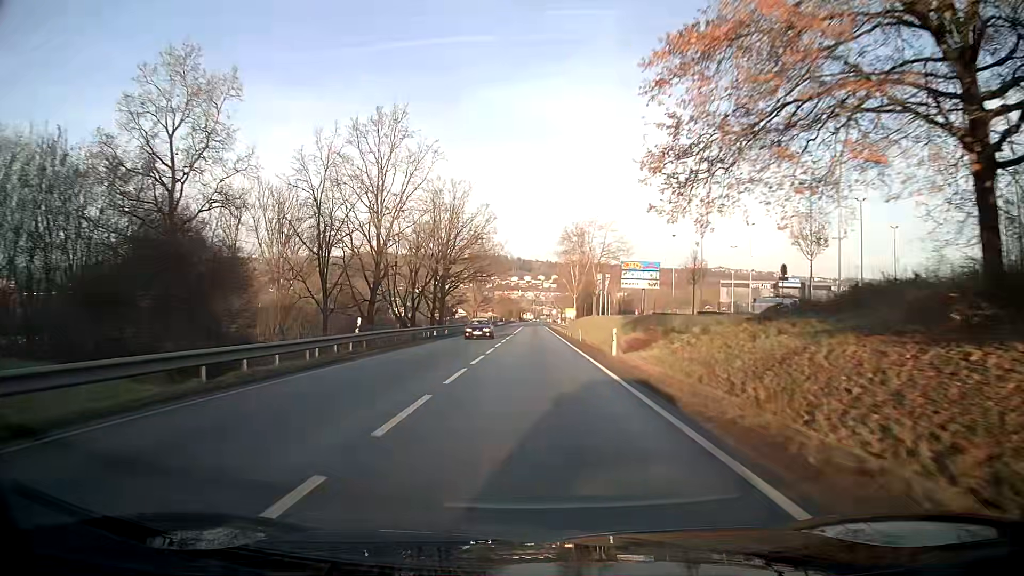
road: primary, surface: asphalt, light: Day
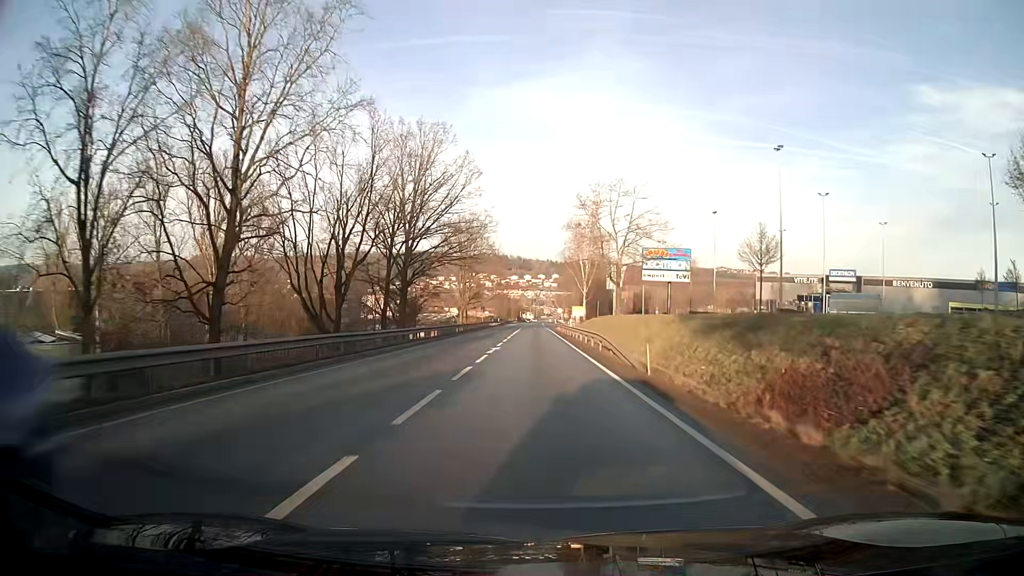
(0.0, +23.1) m; 0°
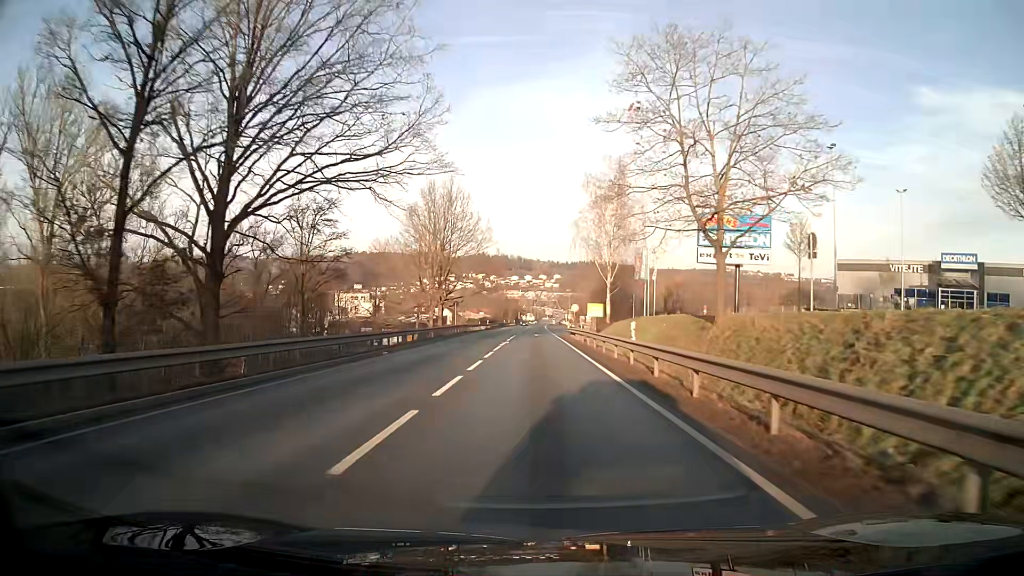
(0.0, +32.7) m; 0°
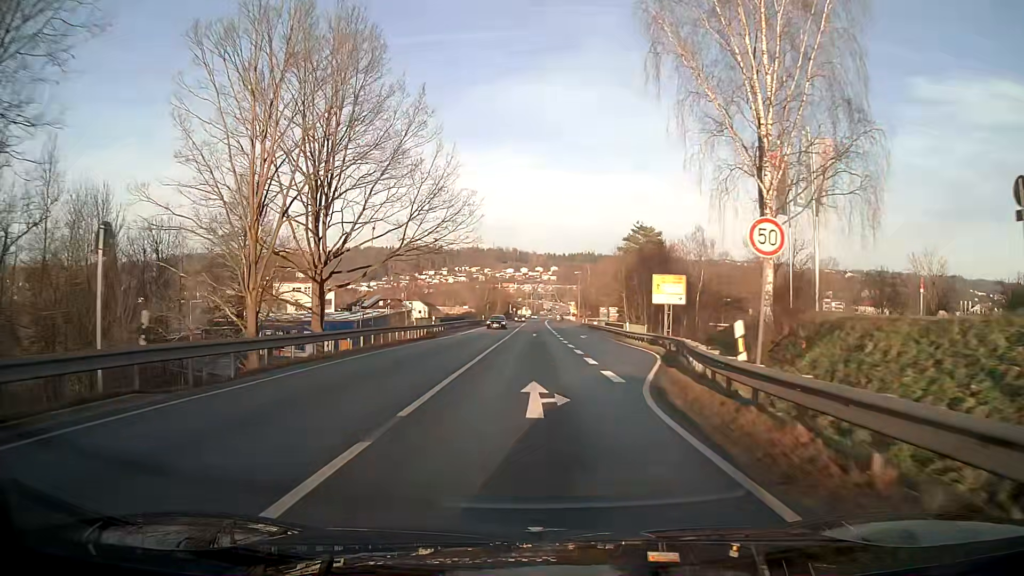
(0.0, +50.4) m; 0°
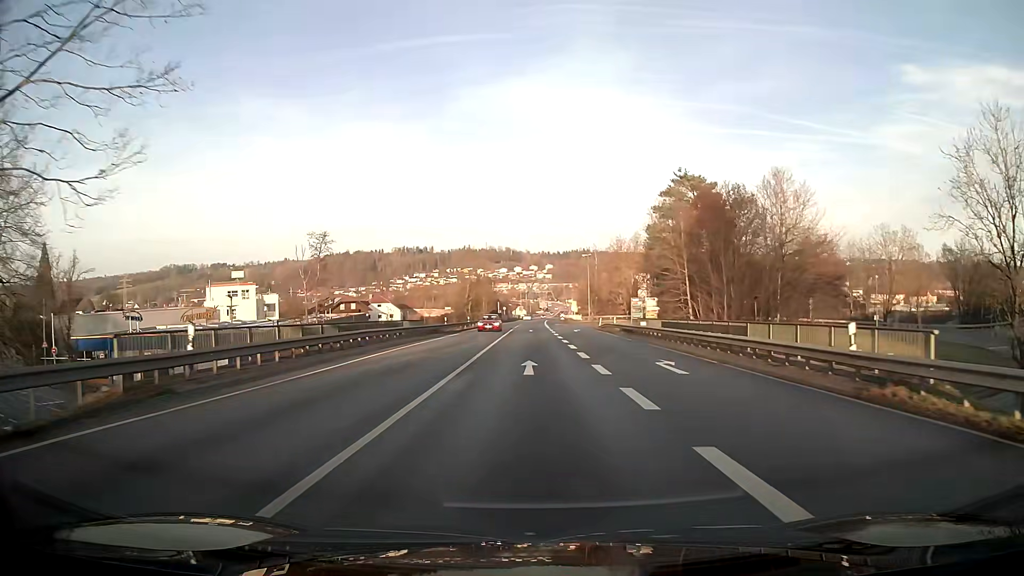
(+0.1, +34.1) m; 0°
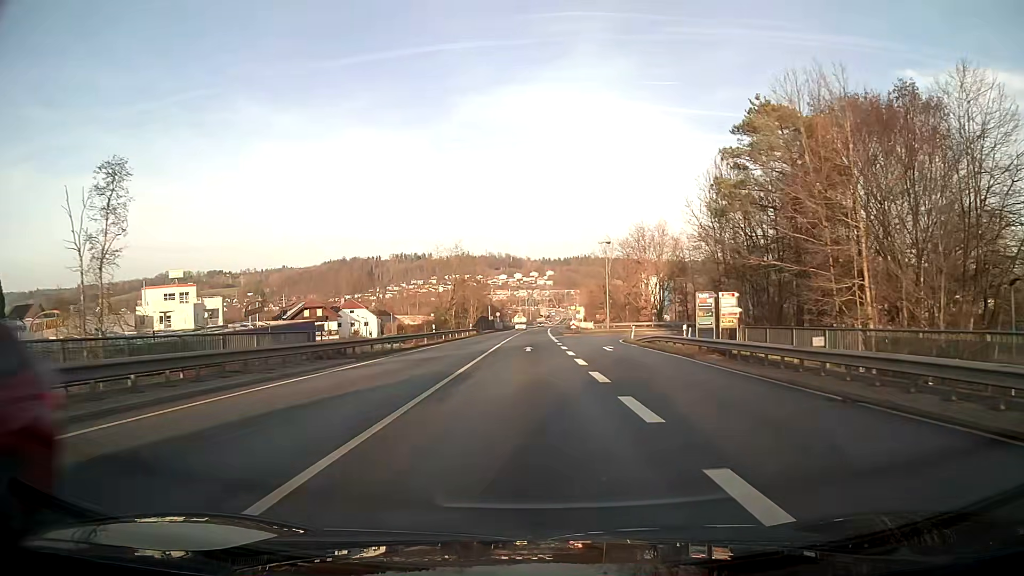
(0.0, +25.1) m; 0°
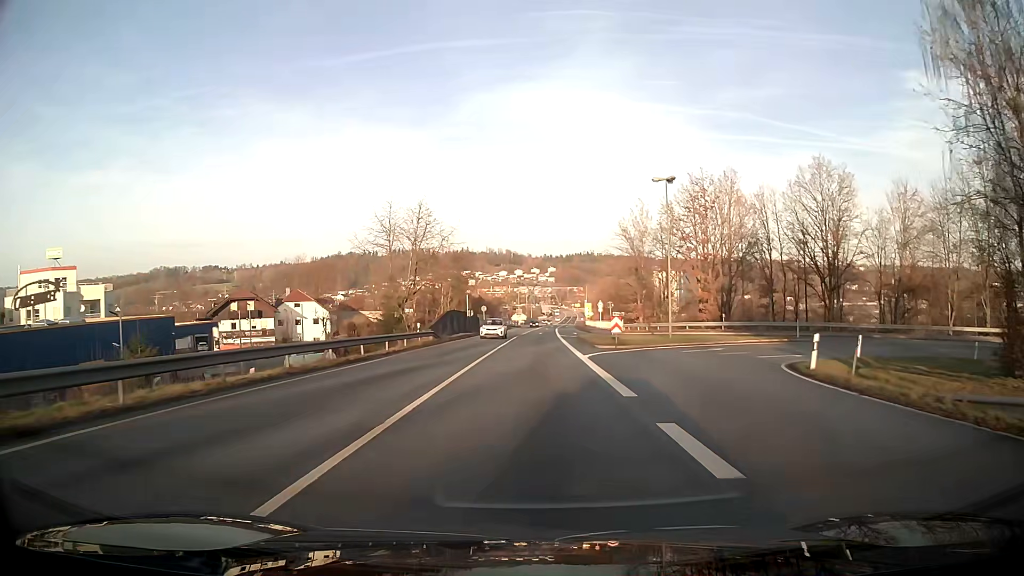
(-0.1, +33.3) m; 0°
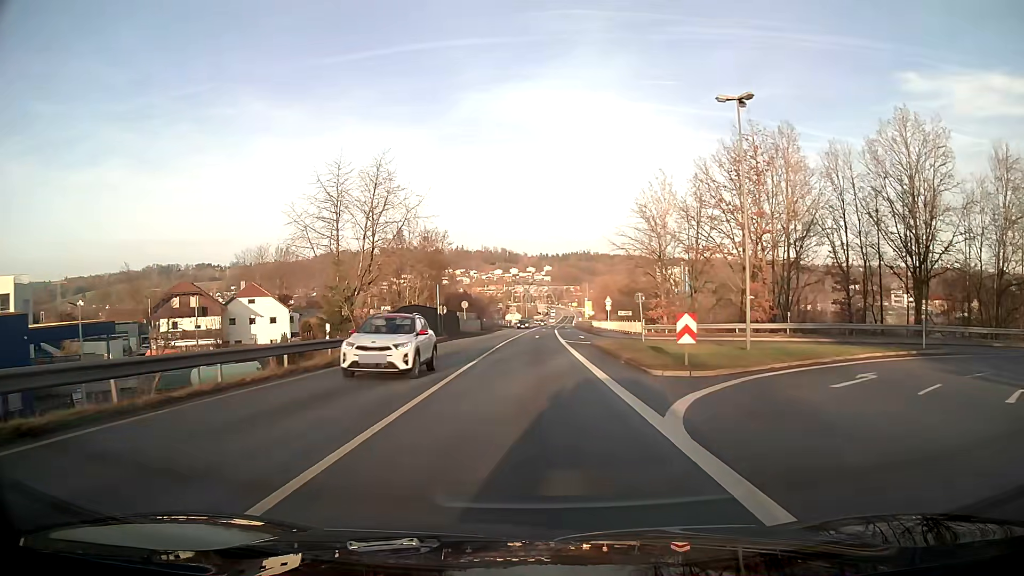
(+0.1, +16.3) m; 0°
(0, +10) (0, +20) (0, +30) (0, +40) (0, +50) (+1, +60) (+1, +70) (+1, +80) (+1, +90) (+2, +100) m
